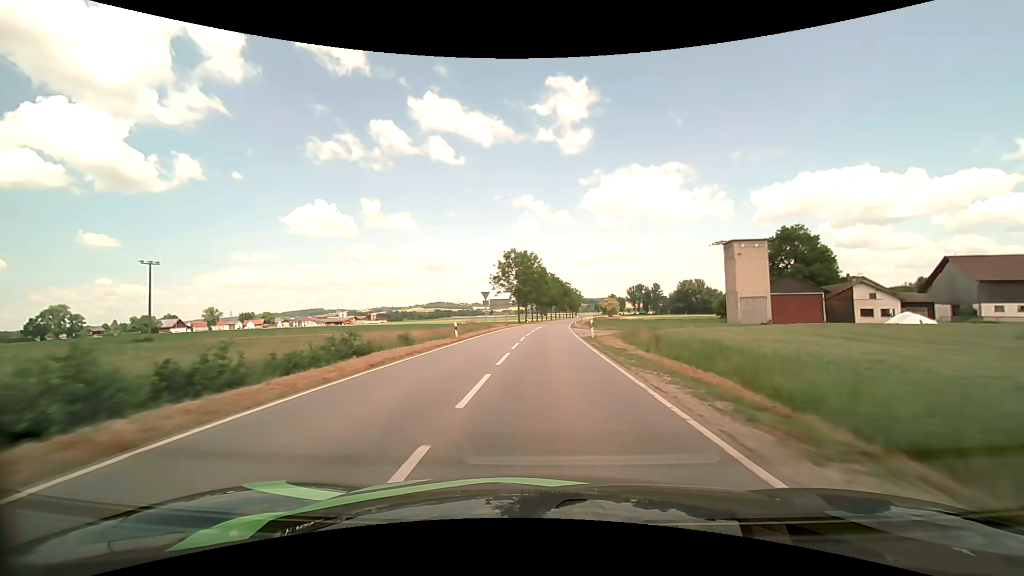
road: tertiary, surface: asphalt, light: Day
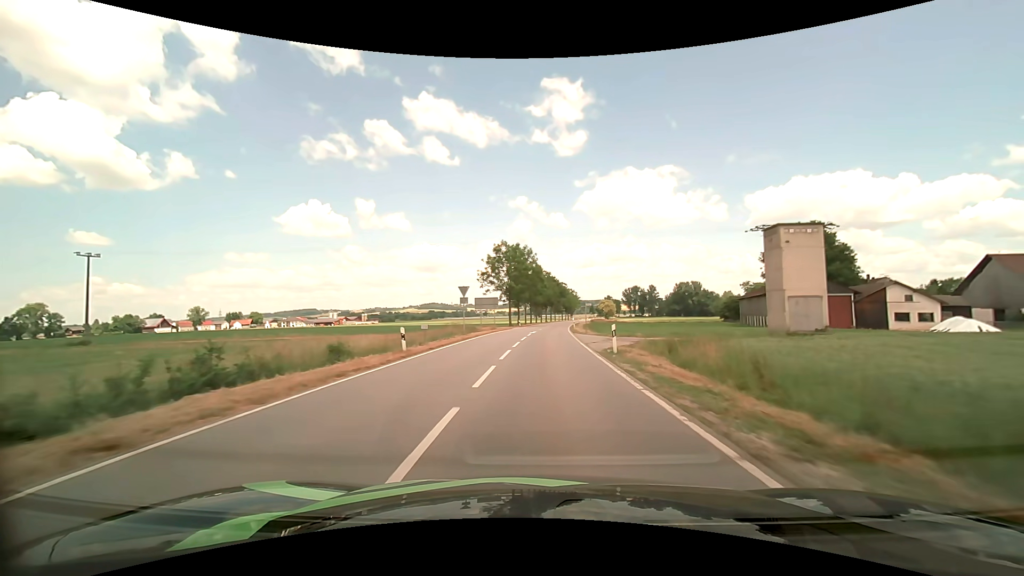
(+0.1, +10.1) m; +1°
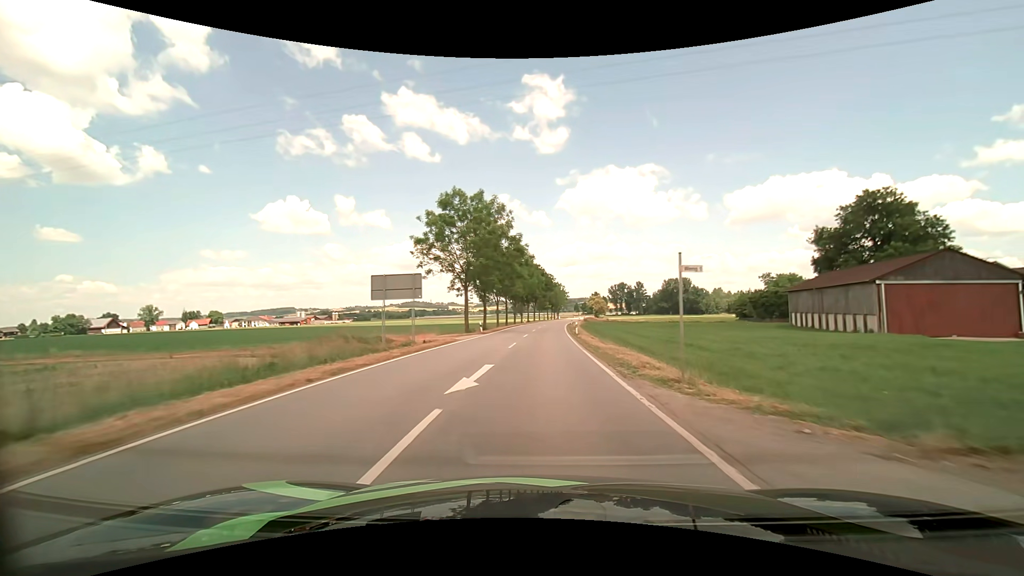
(+0.6, +30.8) m; +2°
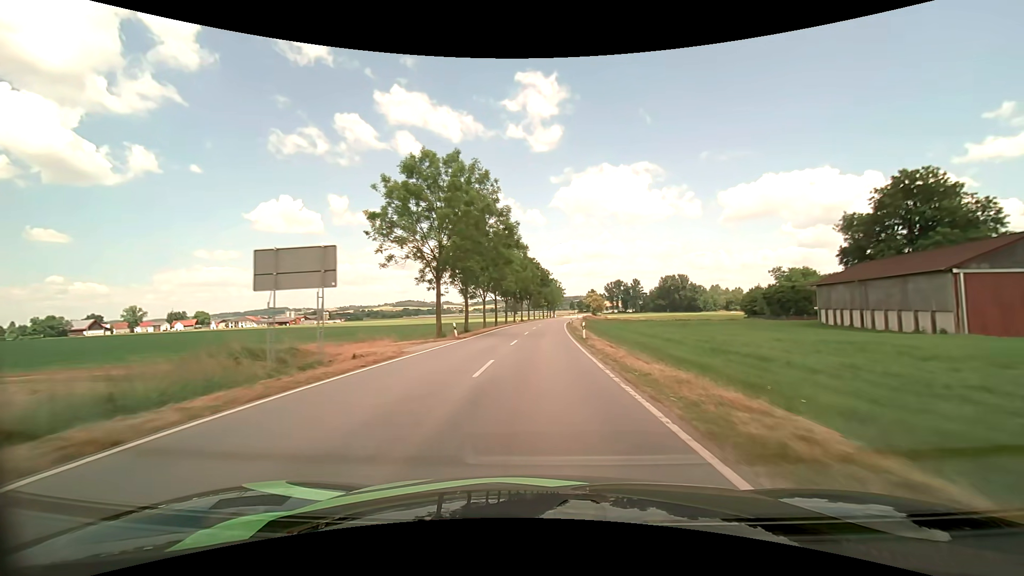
(+0.1, +10.4) m; +1°
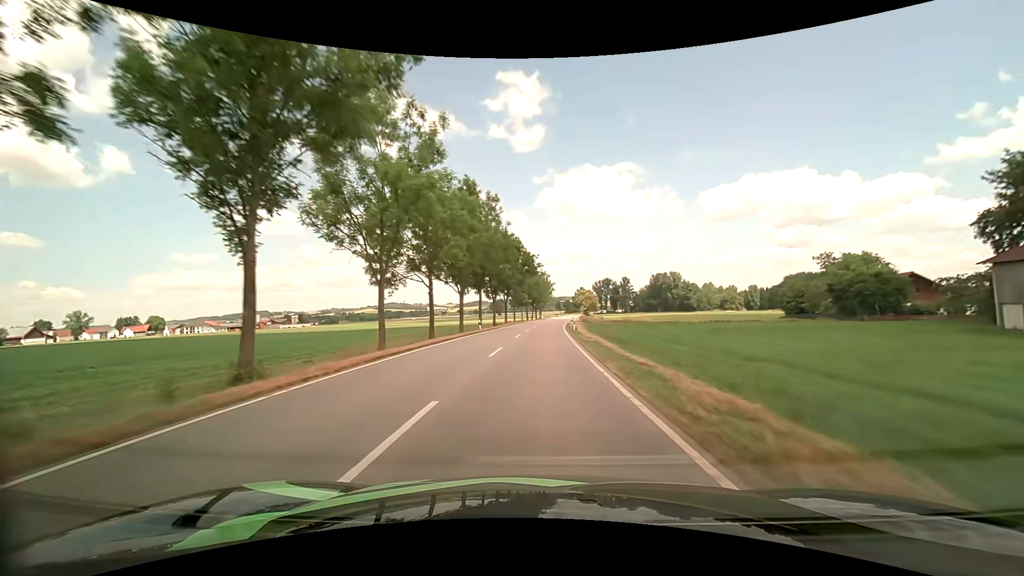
(+0.5, +31.8) m; +2°
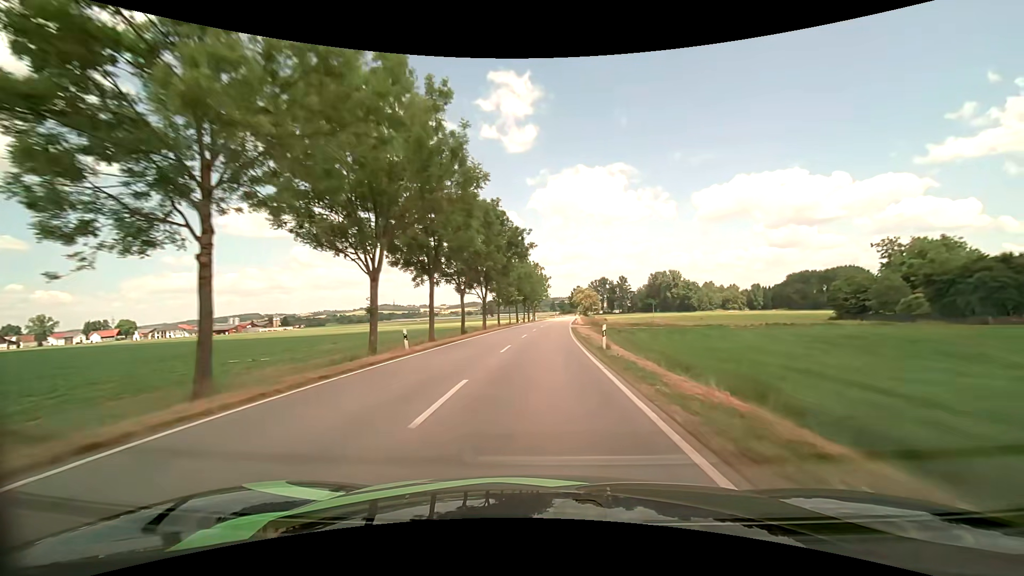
(+0.1, +21.8) m; +1°
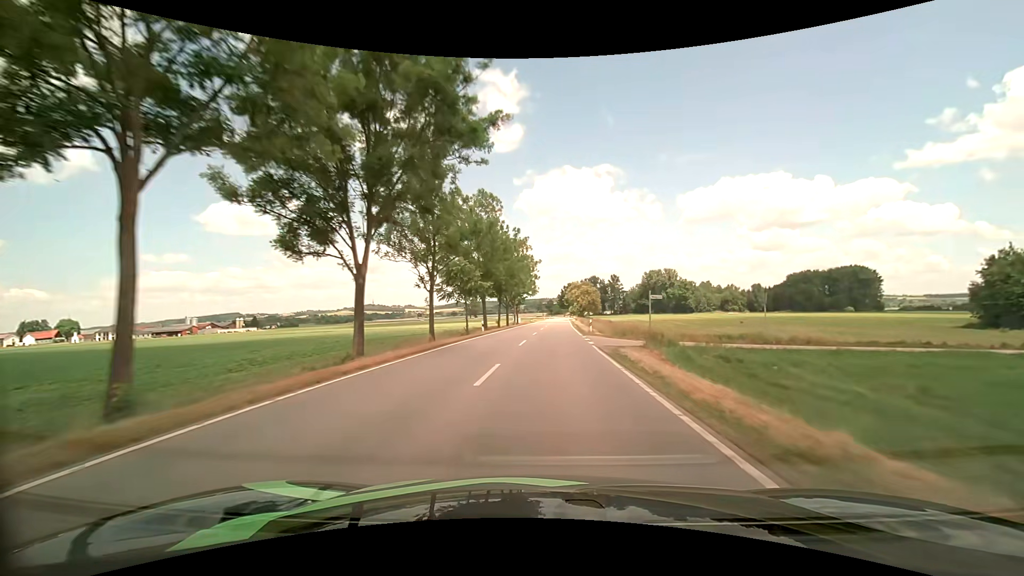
(+0.4, +33.3) m; +2°
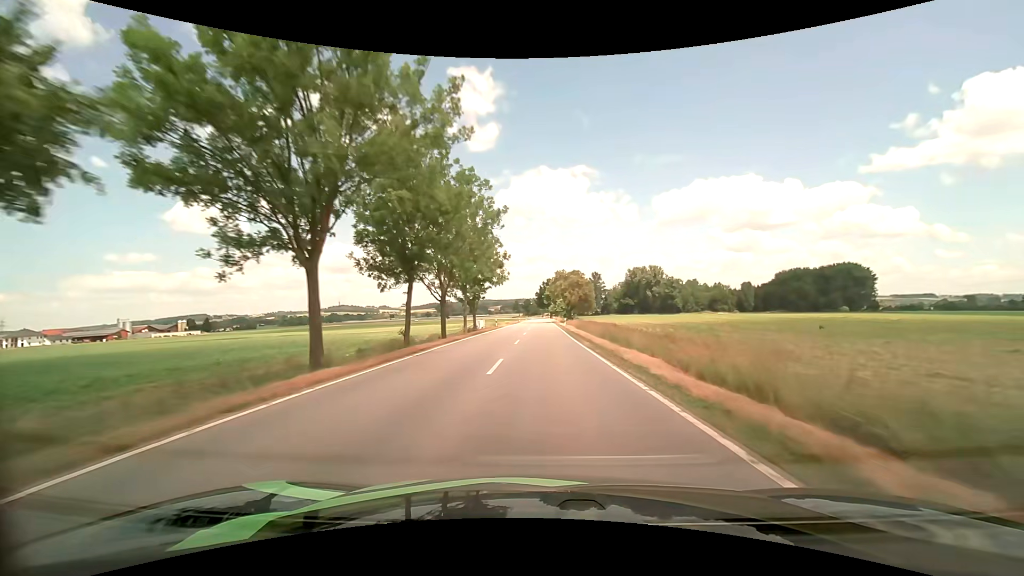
(+0.7, +34.6) m; +2°
(0, +10) (0, +20) (0, +30) (+1, +40) (+1, +50) (+1, +60) (+1, +70) (+1, +80) (+1, +90) (+1, +100) m
